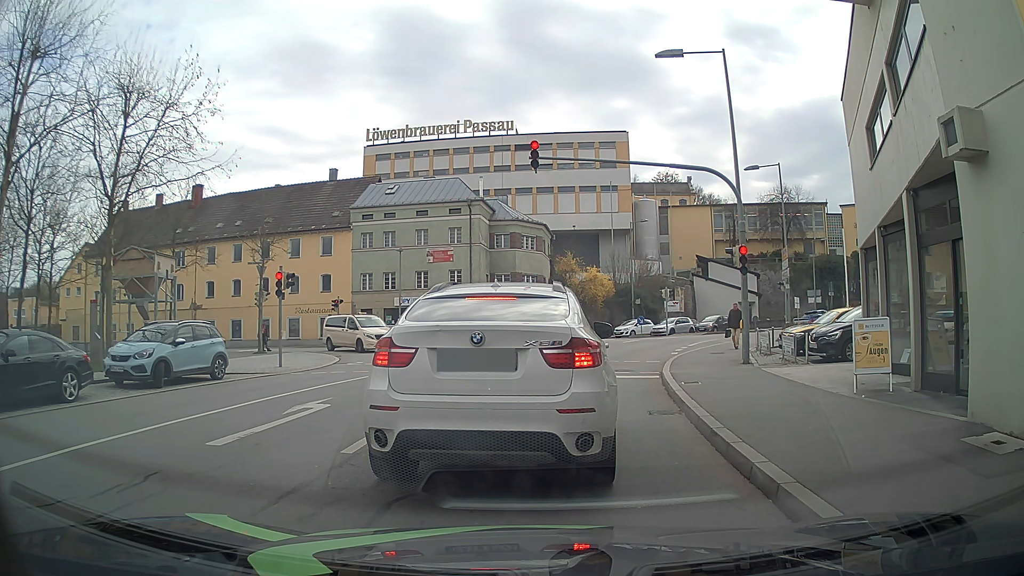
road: residential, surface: asphalt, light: Day
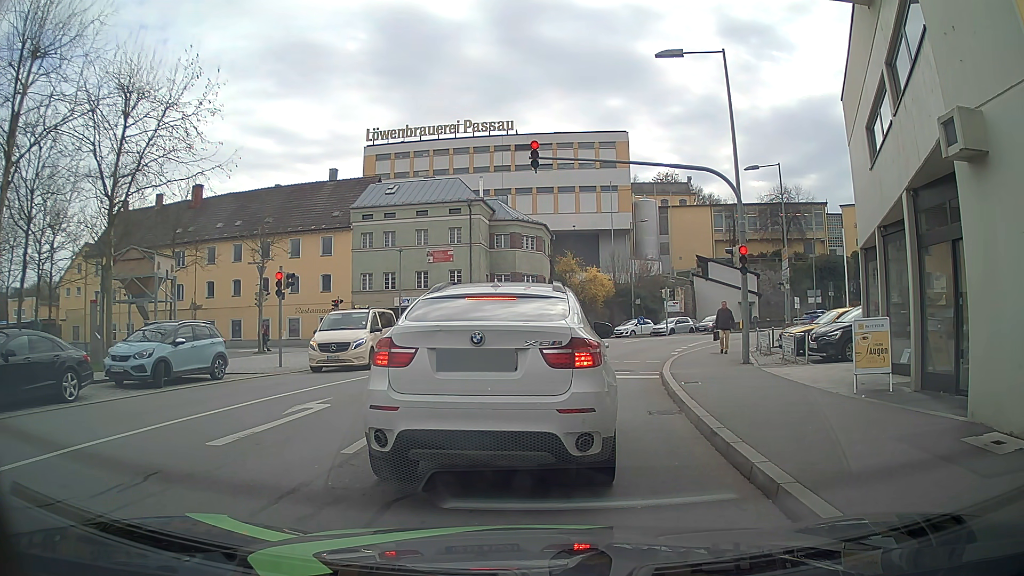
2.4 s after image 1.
(0.0, 0.0) m; 0°
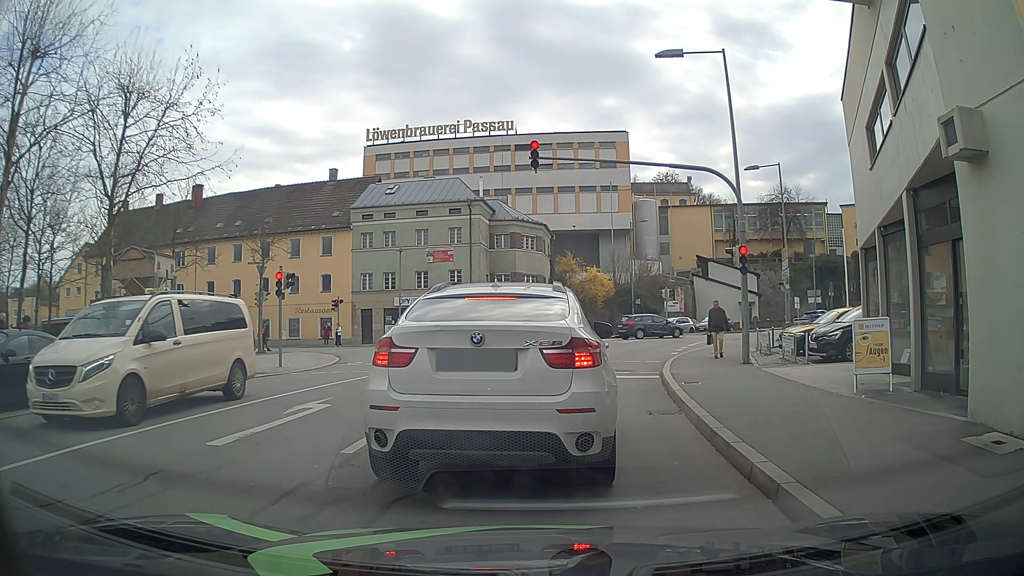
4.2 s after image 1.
(0.0, 0.0) m; 0°
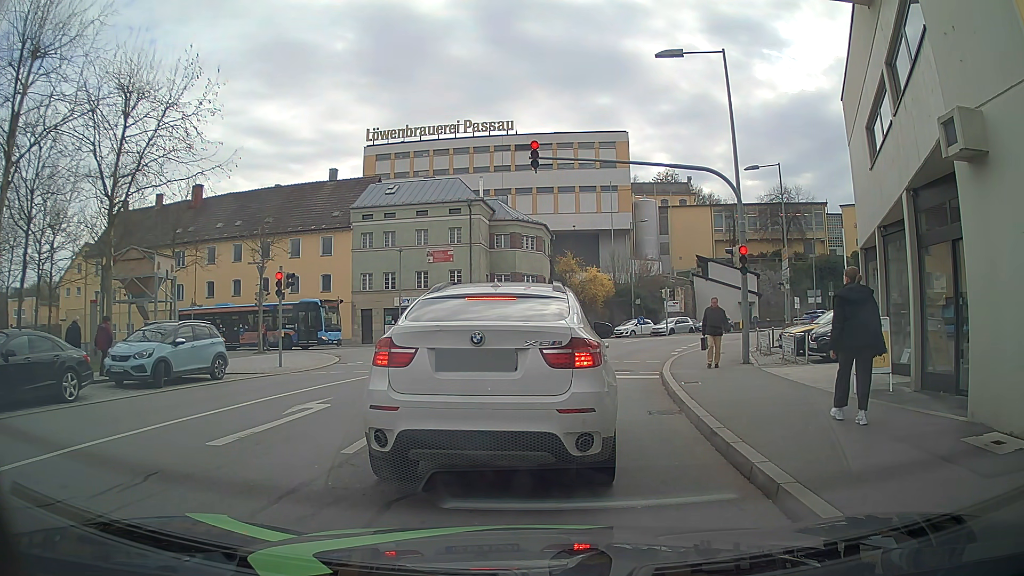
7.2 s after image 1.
(0.0, 0.0) m; 0°
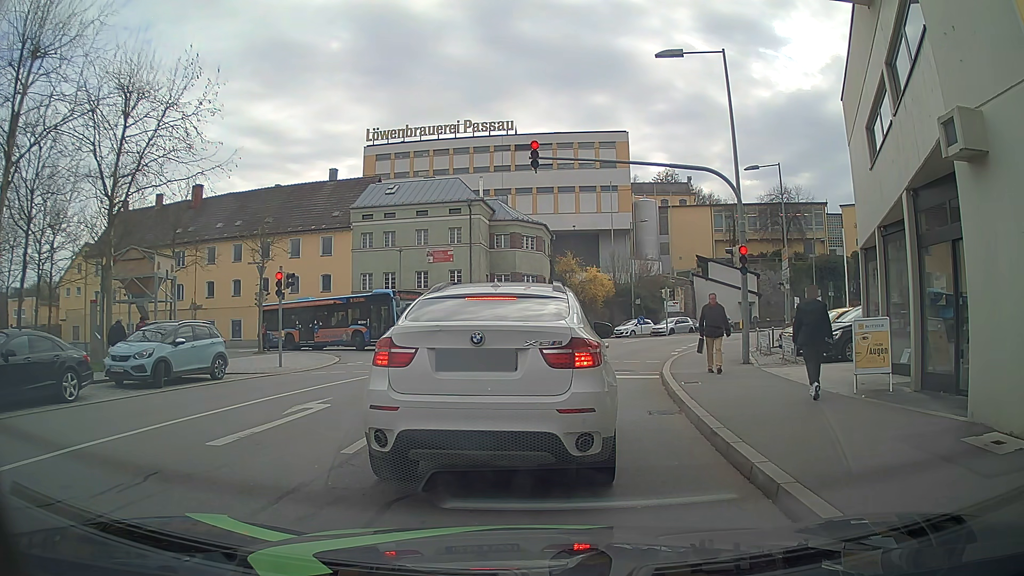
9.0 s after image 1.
(0.0, 0.0) m; 0°
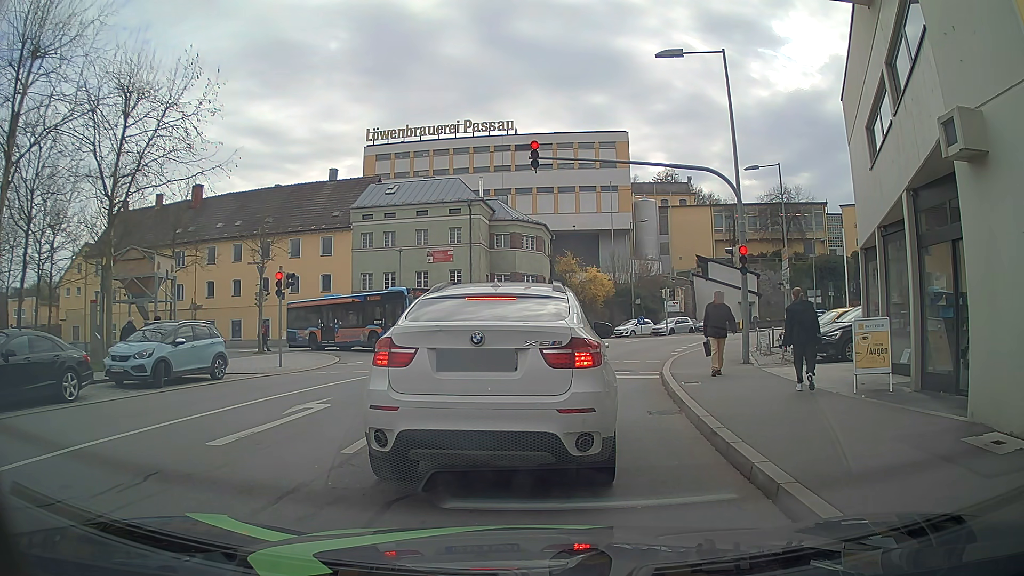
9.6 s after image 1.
(0.0, 0.0) m; 0°
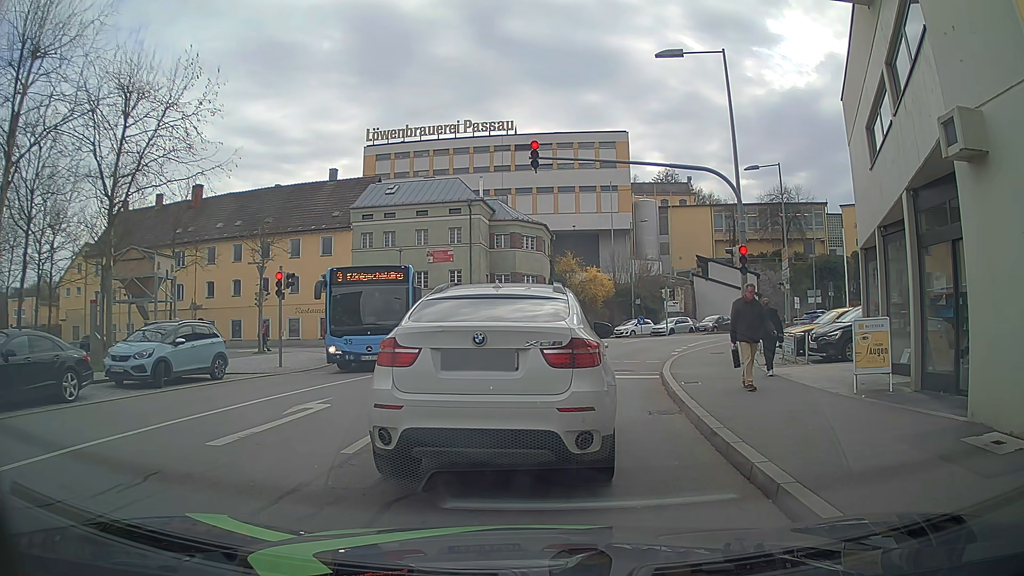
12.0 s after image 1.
(0.0, 0.0) m; 0°
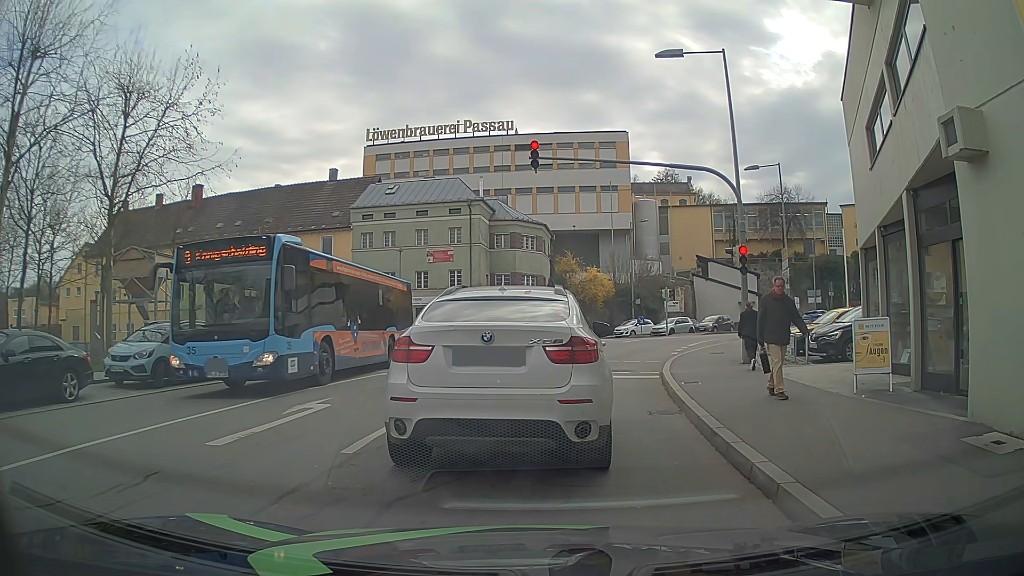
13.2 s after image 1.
(0.0, 0.0) m; 0°
